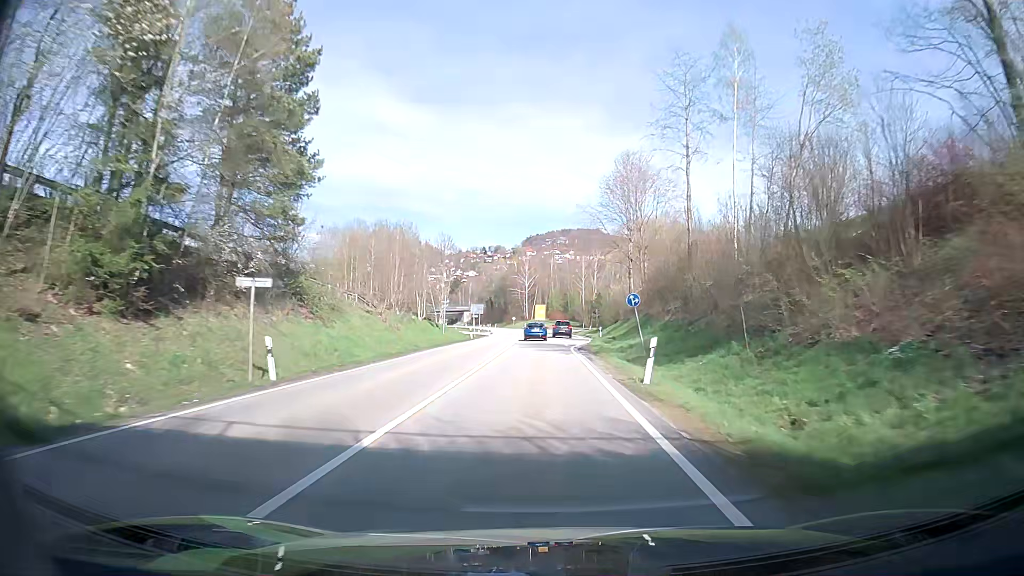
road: secondary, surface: asphalt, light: Day
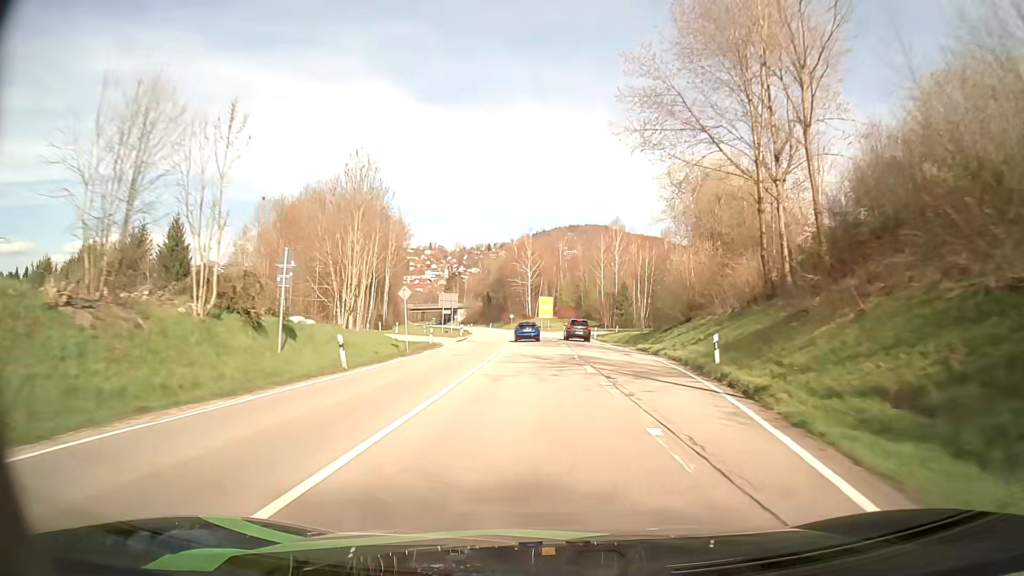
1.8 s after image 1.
(+1.7, +39.3) m; +3°
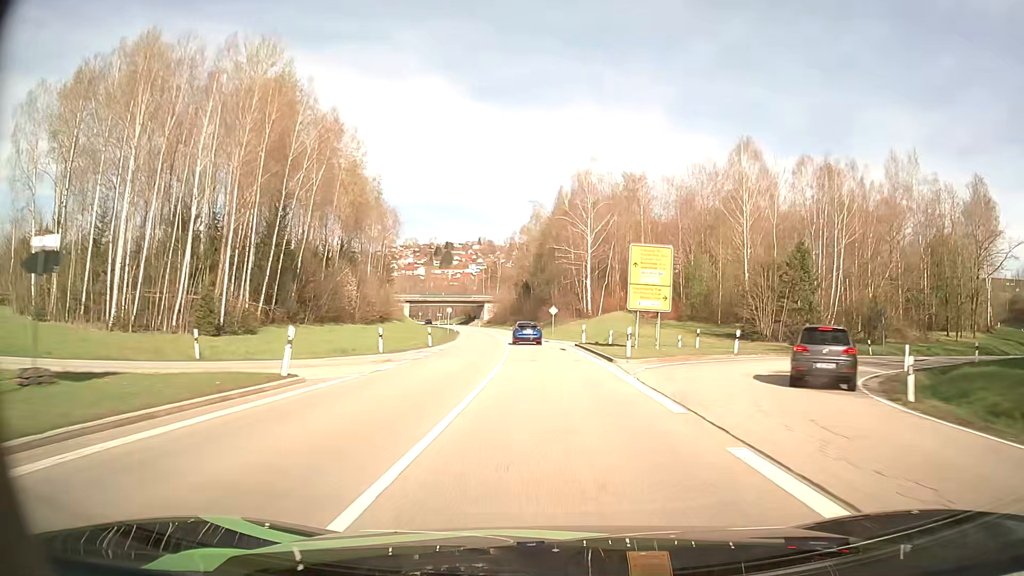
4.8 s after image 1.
(-2.3, +68.2) m; -4°
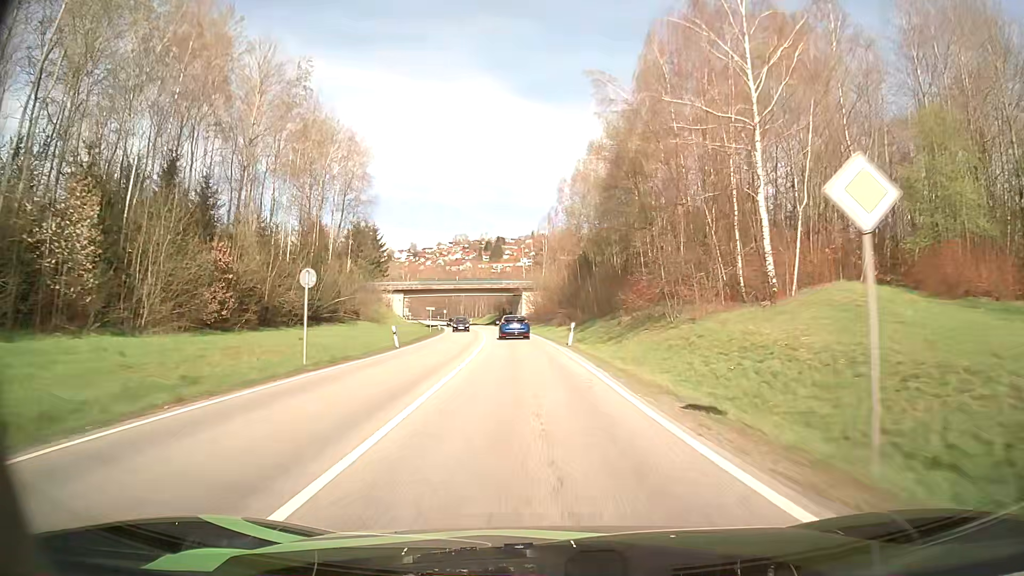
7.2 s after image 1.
(-1.8, +56.3) m; -5°
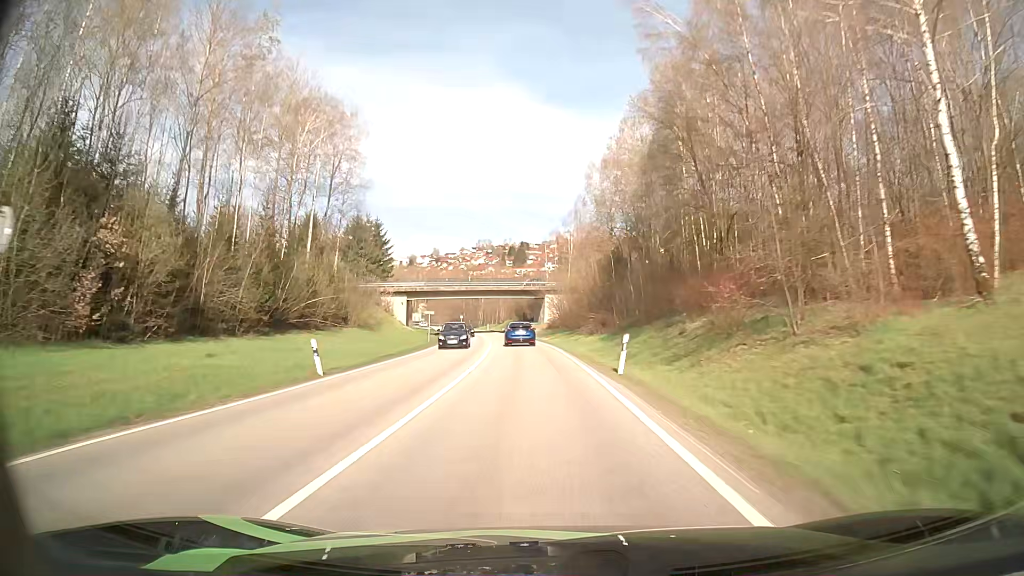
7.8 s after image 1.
(-0.2, +14.1) m; -2°
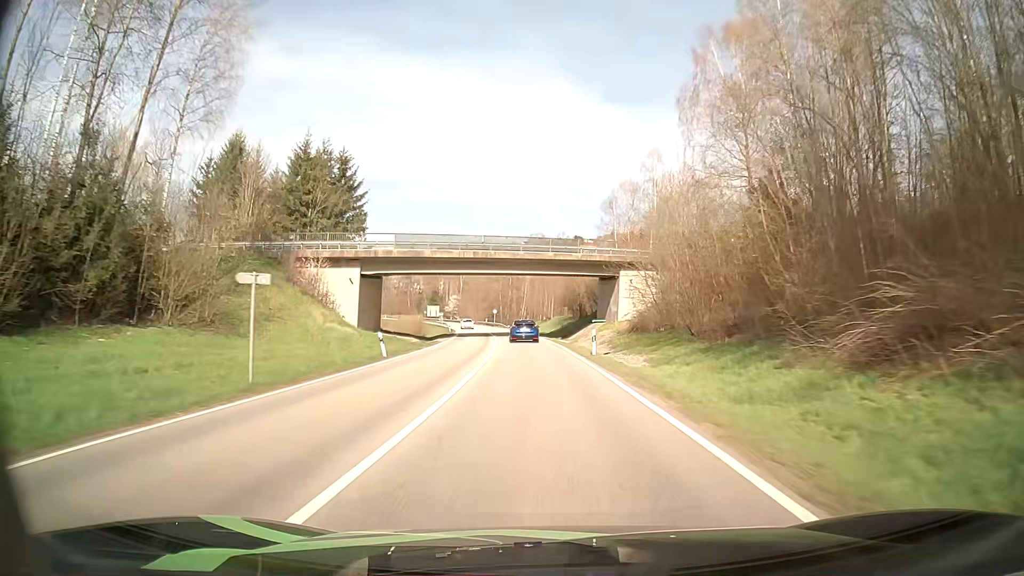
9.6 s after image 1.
(-2.0, +41.8) m; -5°
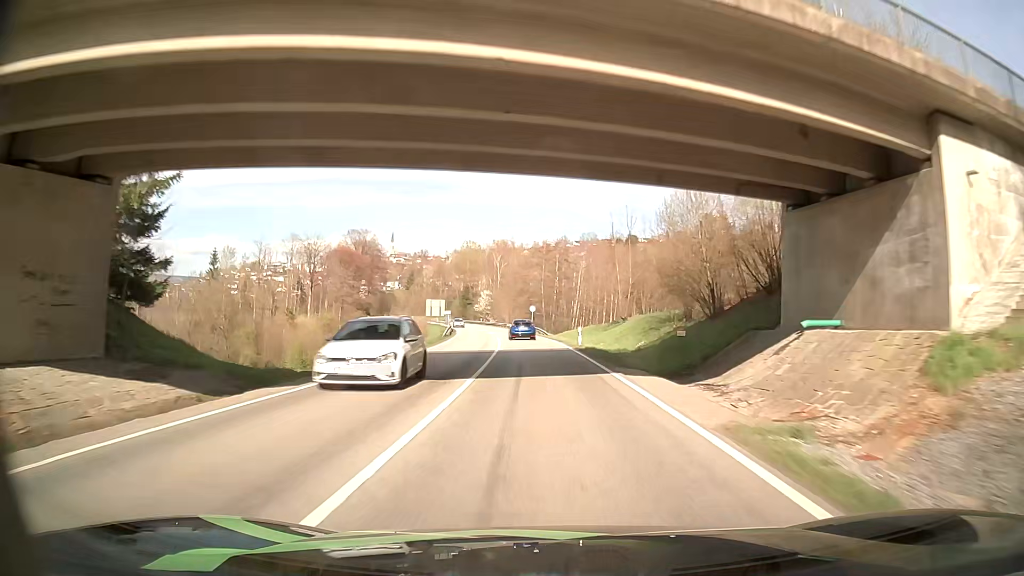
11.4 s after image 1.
(-1.6, +41.6) m; -5°
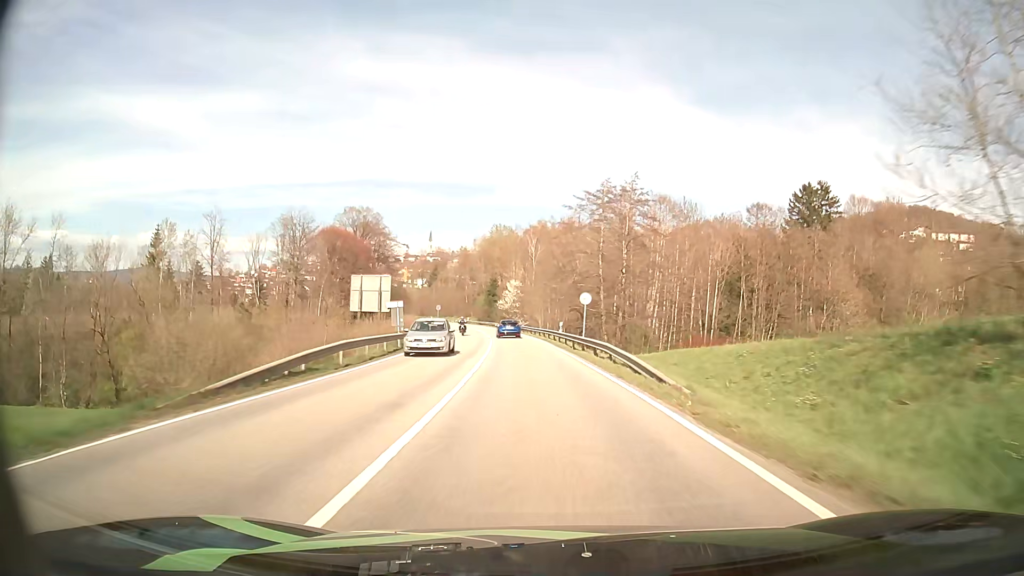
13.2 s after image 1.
(-1.3, +41.5) m; -3°
(0, +10) (0, +20) (-1, +30) (-2, +40) (-3, +50) (-4, +60) (-5, +70) (-7, +80) (-8, +90) (-10, +99) m
